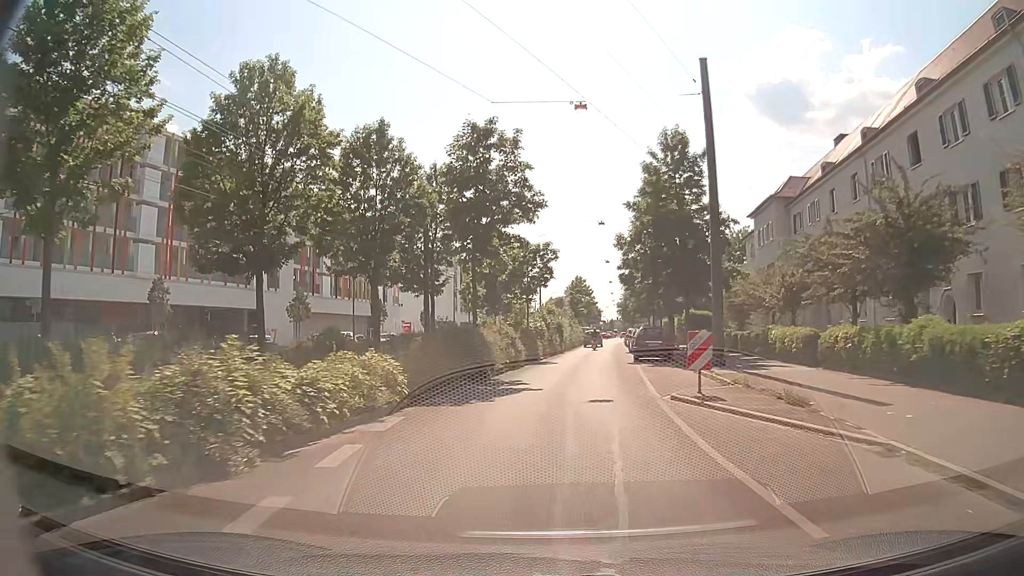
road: tertiary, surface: asphalt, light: Day
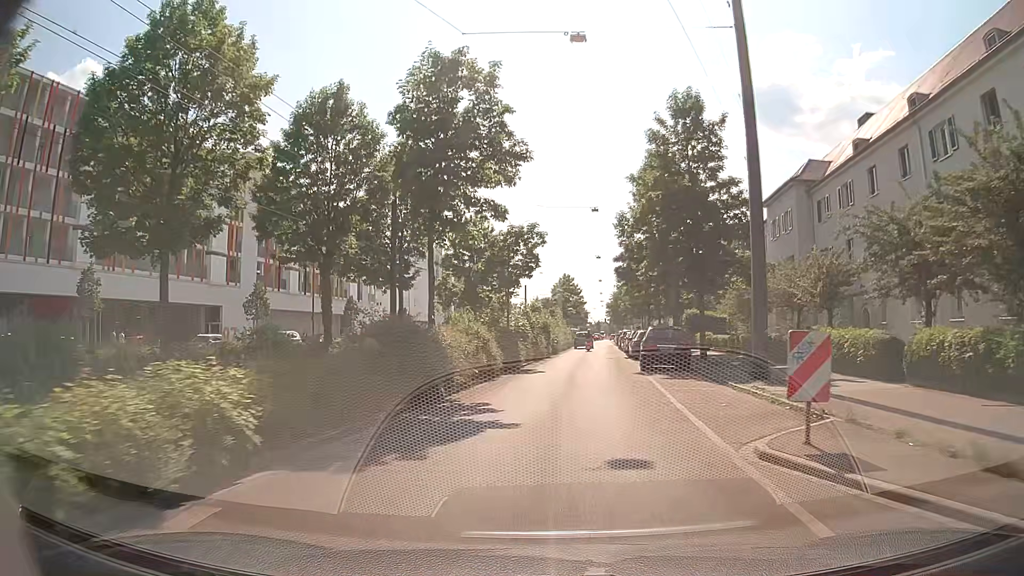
(+0.1, +6.5) m; +1°
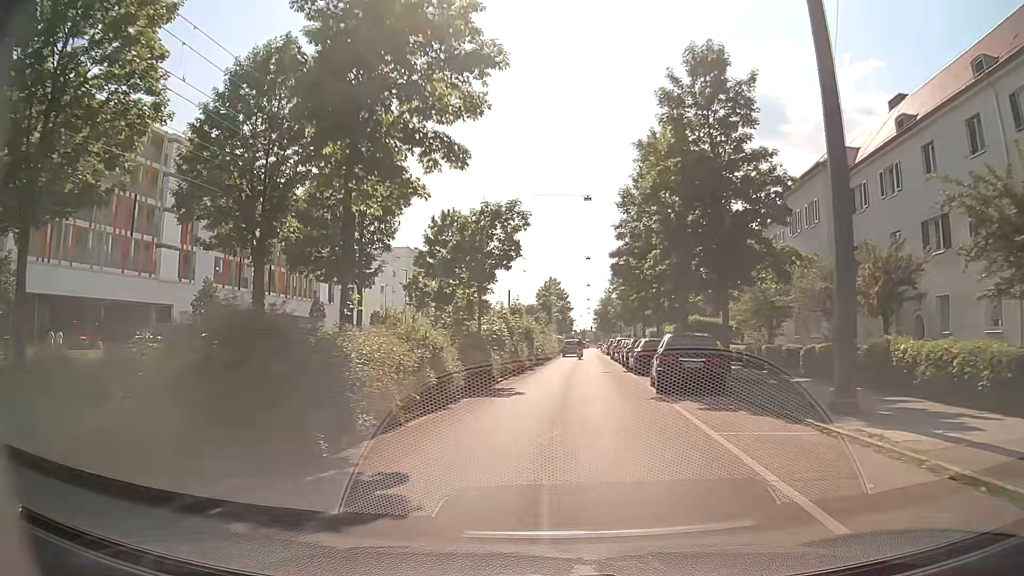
(+0.1, +6.5) m; +2°
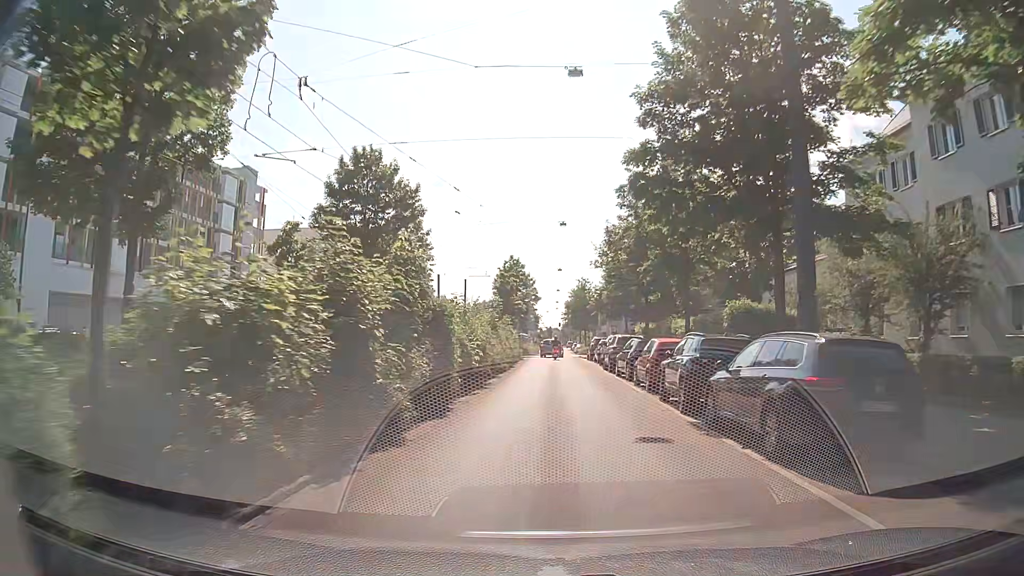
(+0.5, +19.8) m; +3°
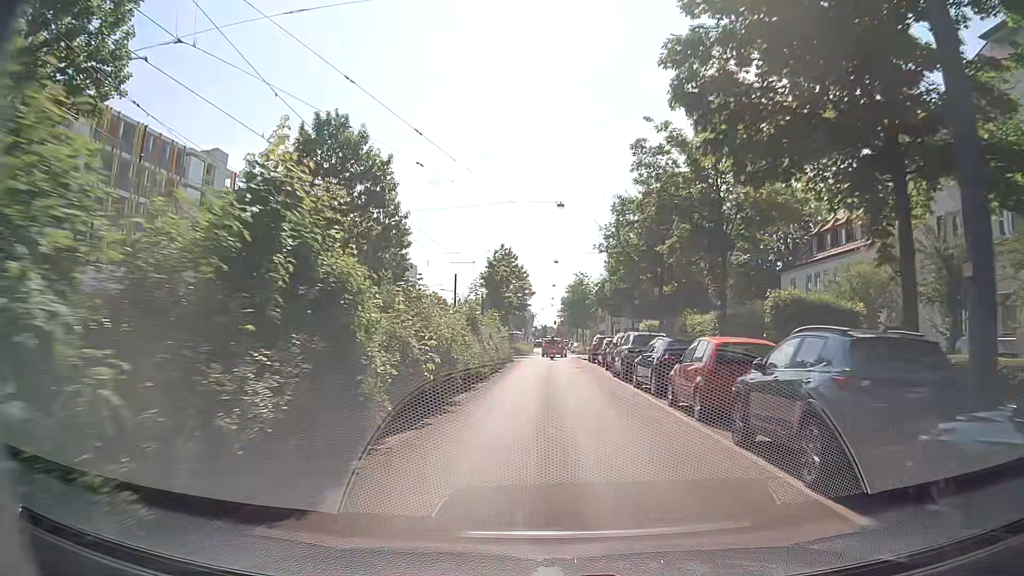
(0.0, +6.7) m; +1°
